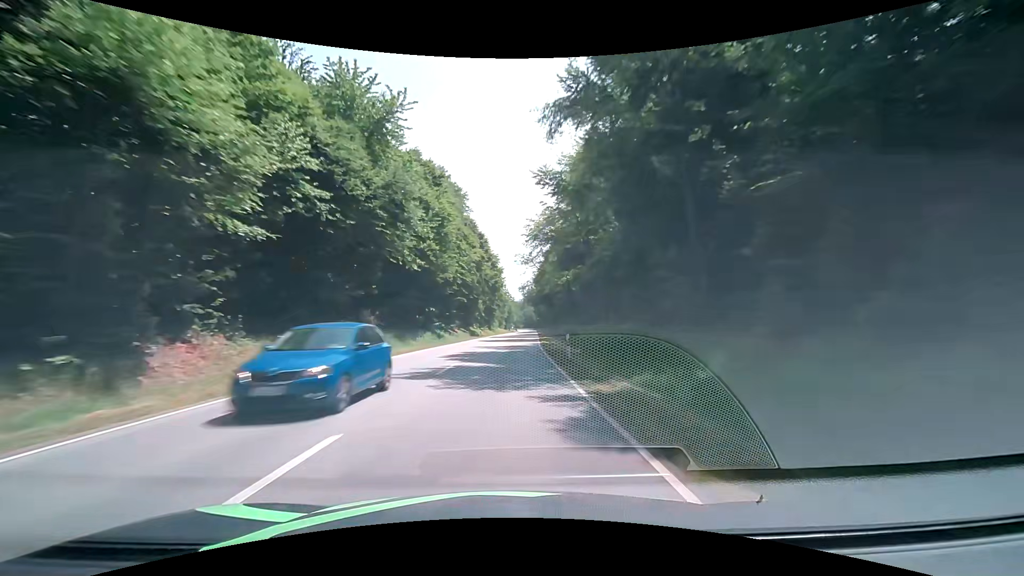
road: secondary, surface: asphalt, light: Day
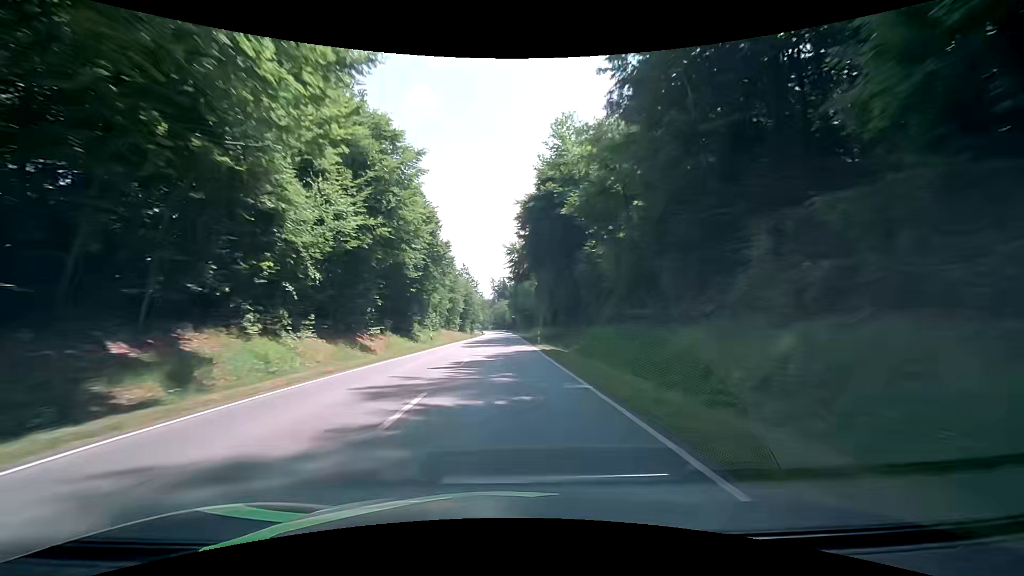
(+2.4, +78.9) m; +2°
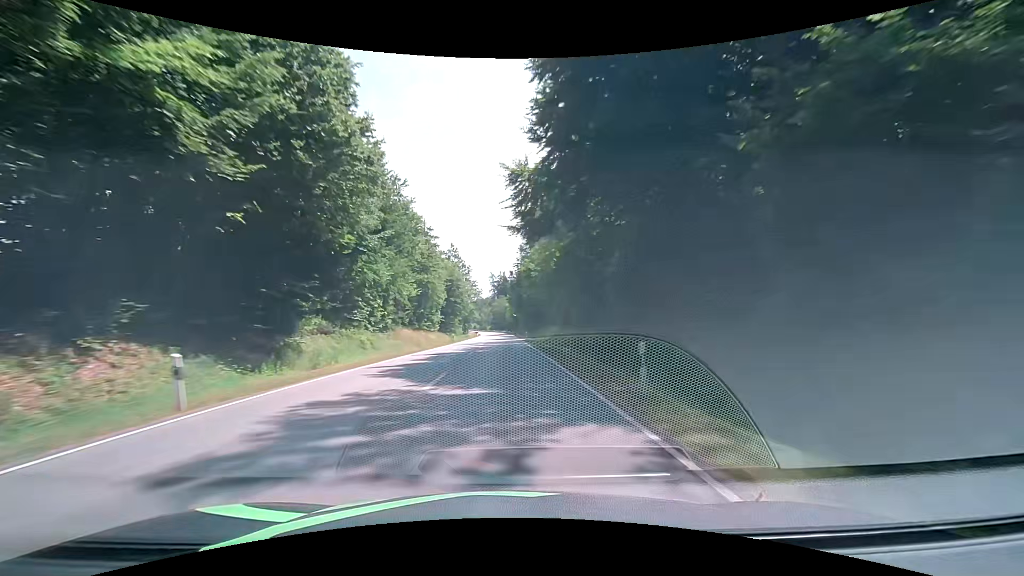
(+0.4, +31.6) m; +1°
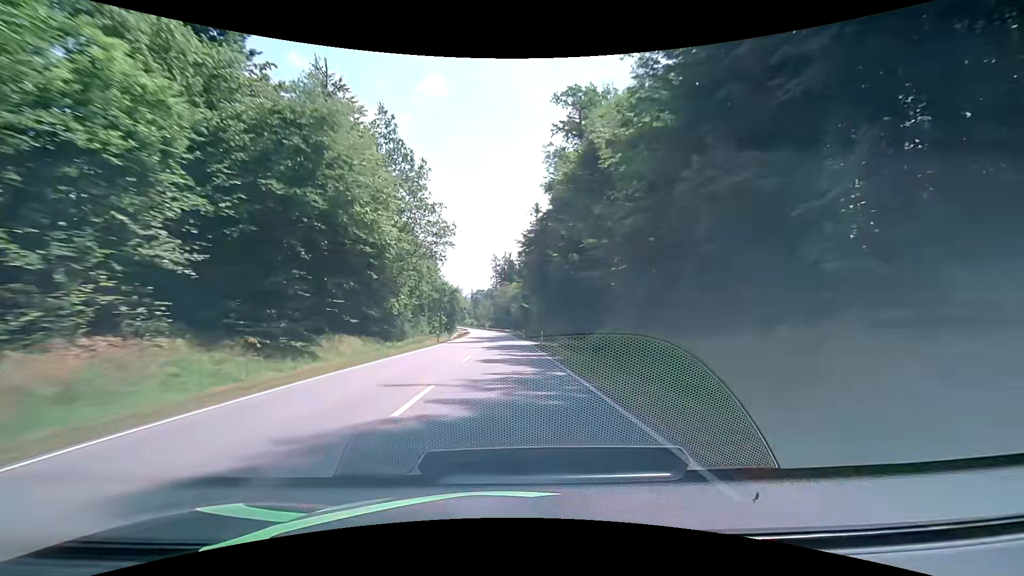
(-0.1, +63.2) m; -1°
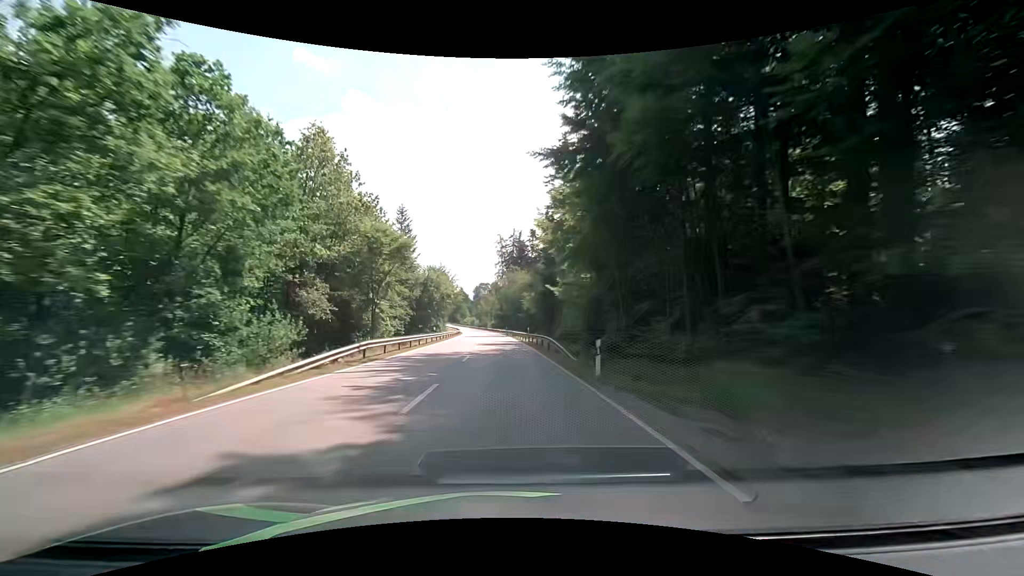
(-0.1, +47.5) m; -1°
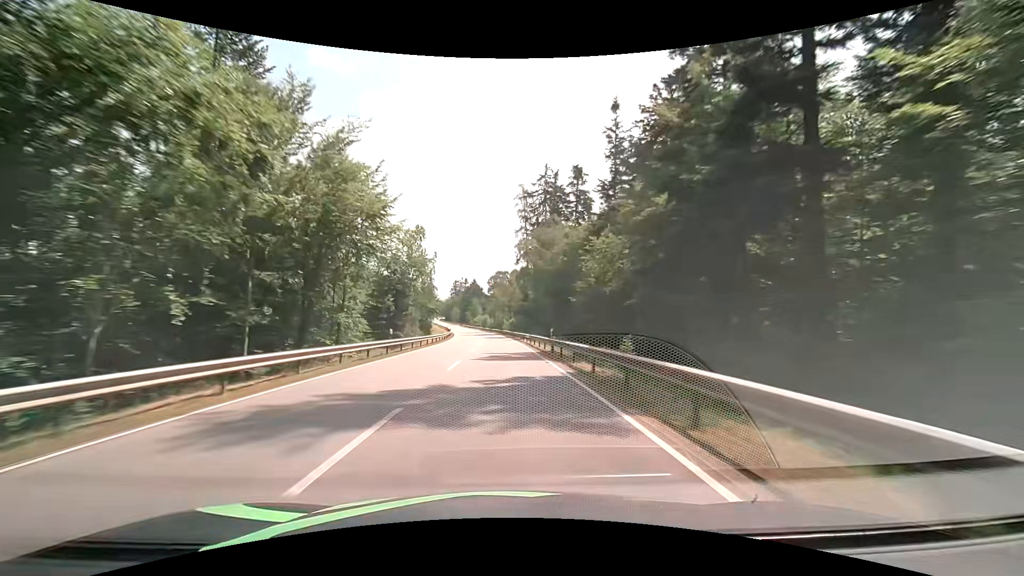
(-1.1, +63.2) m; -2°
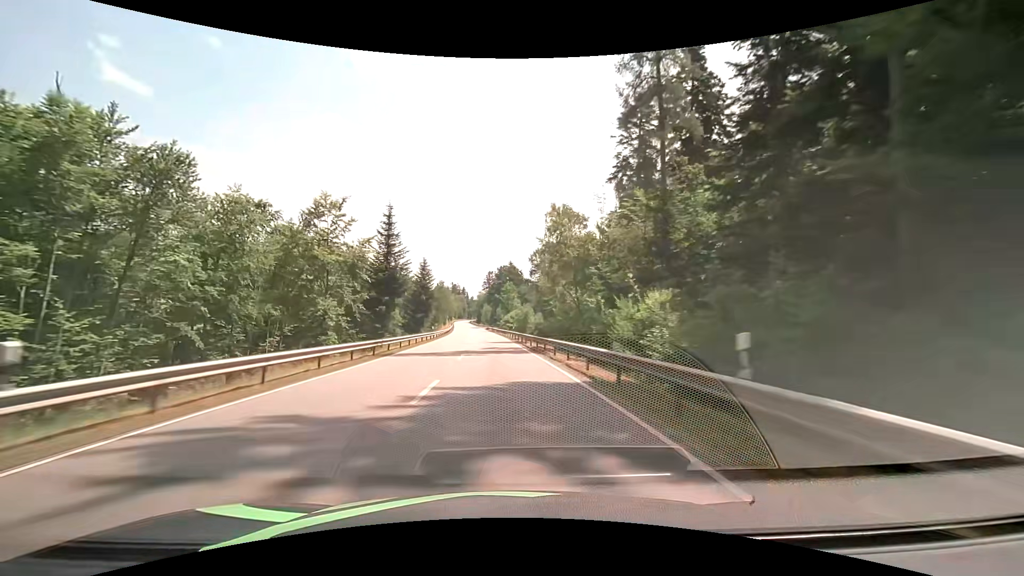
(-2.9, +78.9) m; -5°
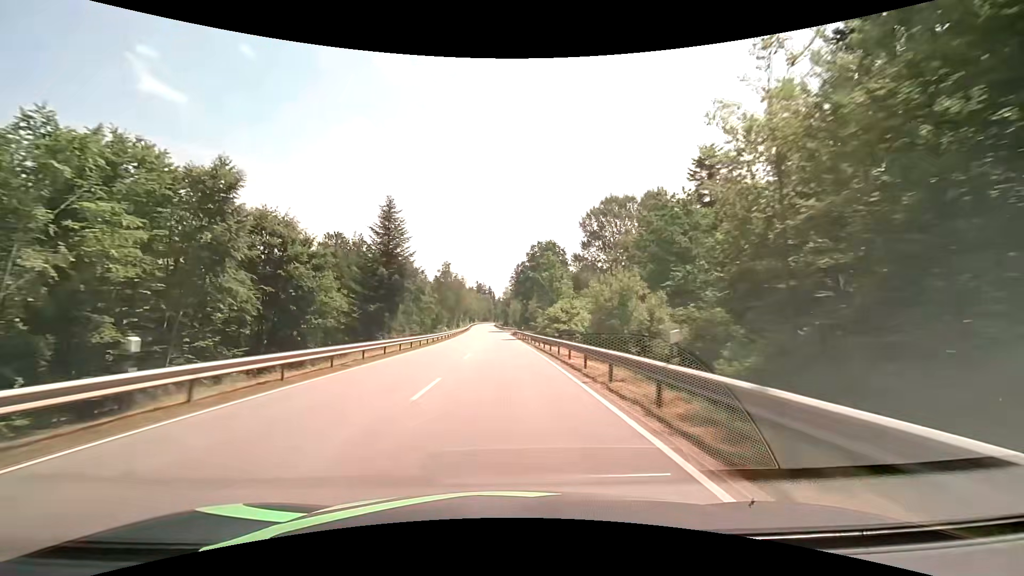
(-1.5, +47.3) m; -3°
(0, +10) (0, +20) (0, +30) (-1, +40) (-1, +50) (-1, +60) (-2, +70) (-2, +80) (-2, +90) (-3, +100) m
